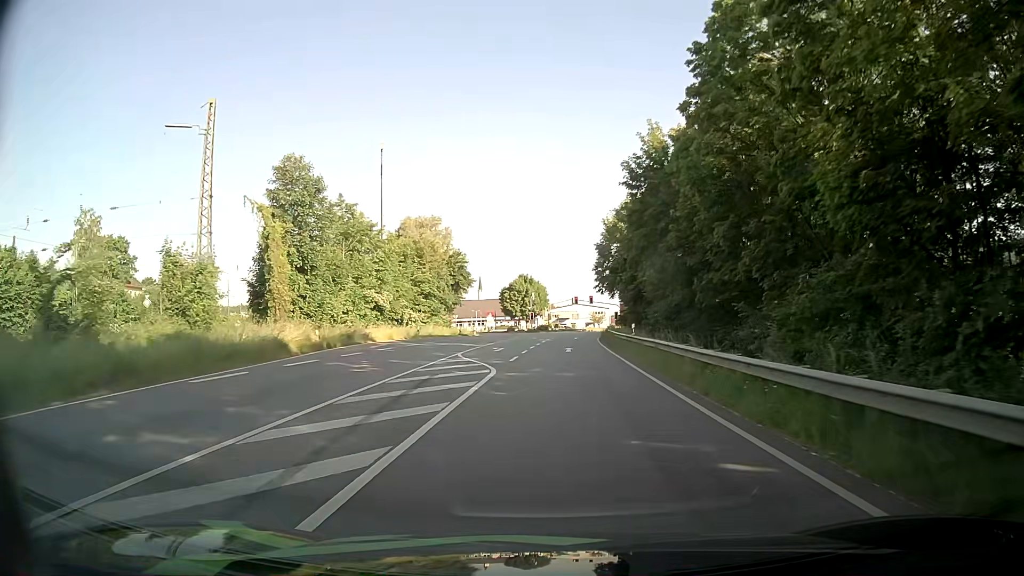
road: primary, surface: asphalt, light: Day
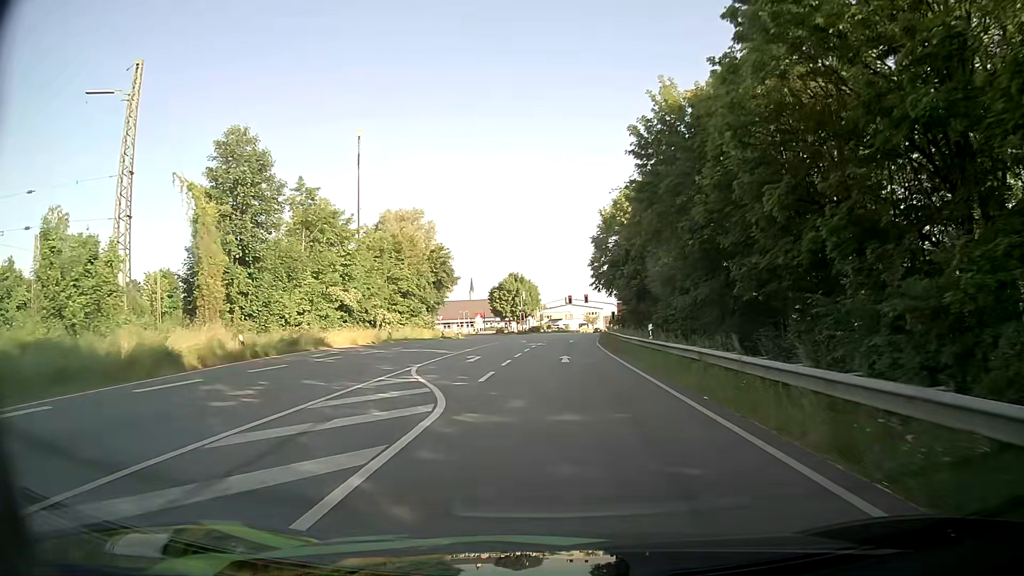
(+0.1, +7.9) m; 0°
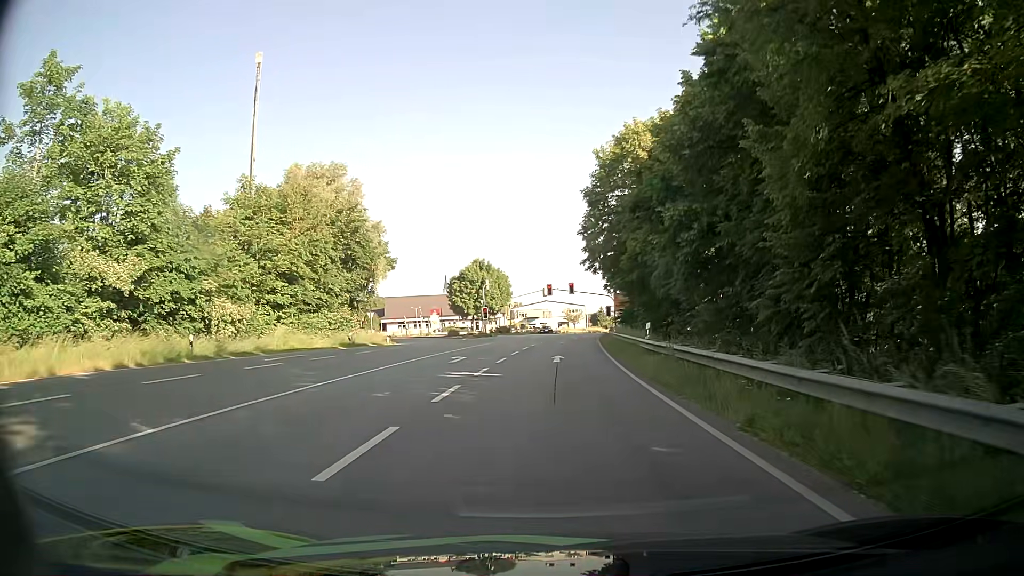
(+0.7, +27.5) m; +2°
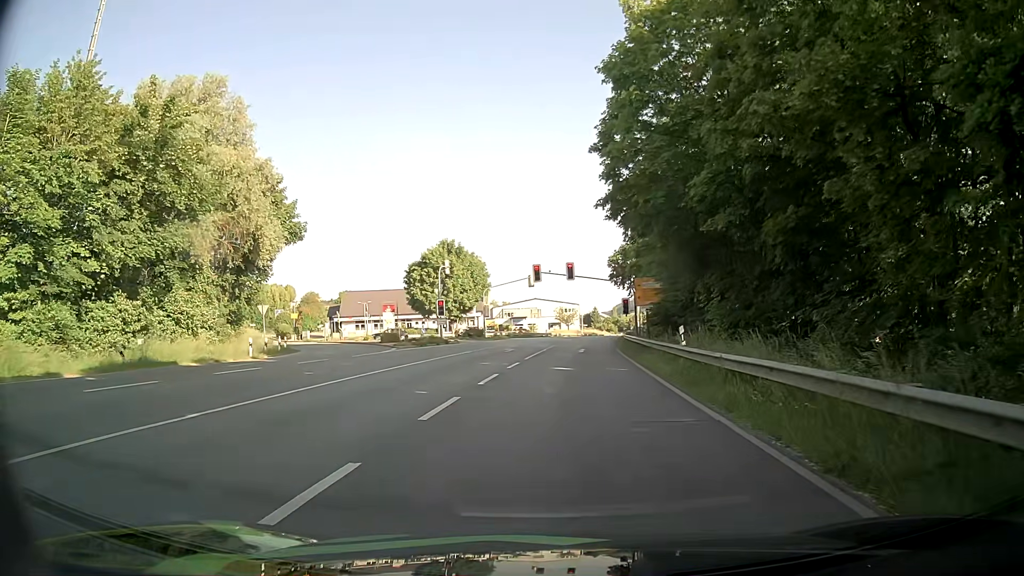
(+0.2, +25.8) m; 0°
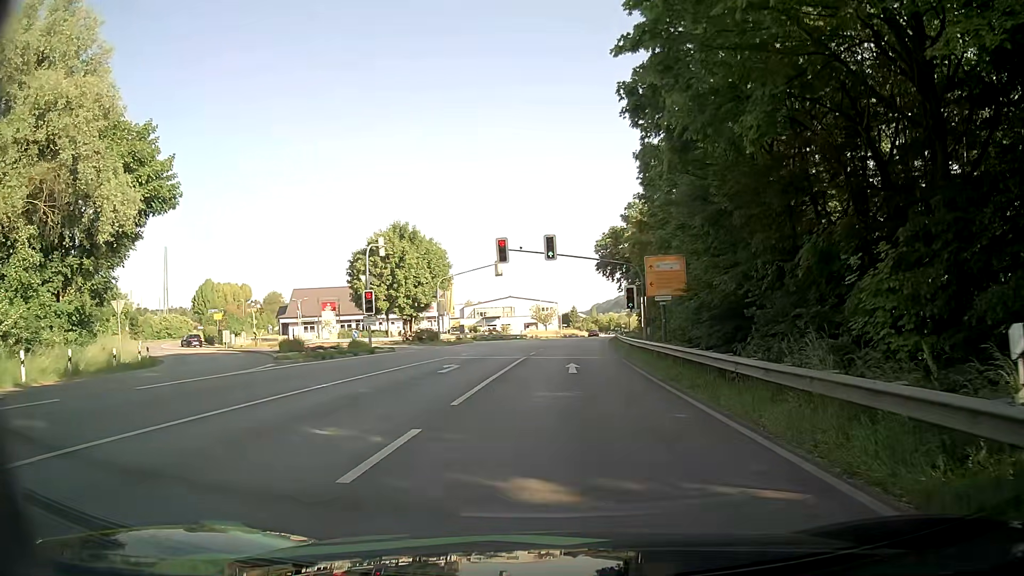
(+0.5, +15.3) m; +4°
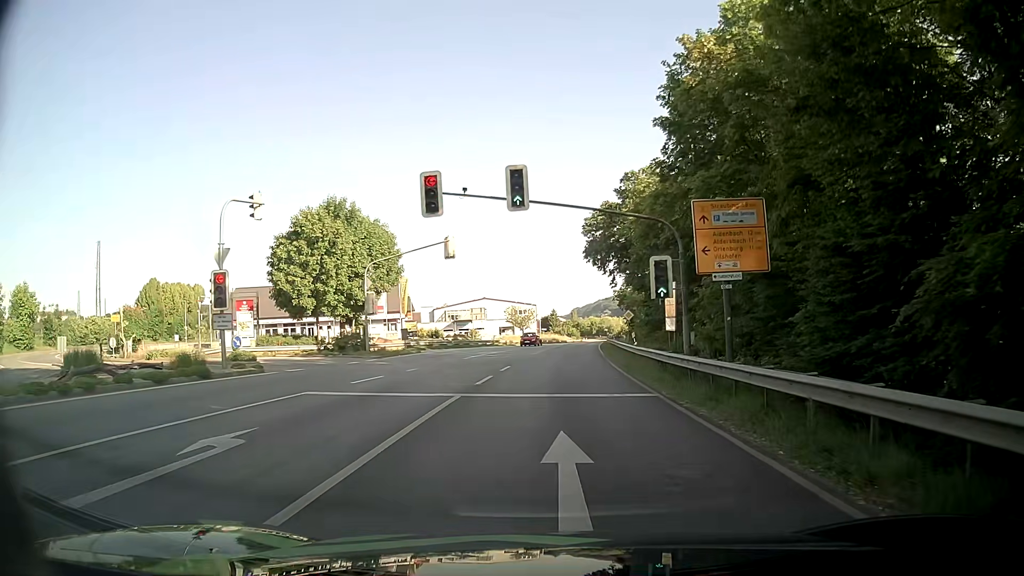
(+0.1, +16.3) m; 0°
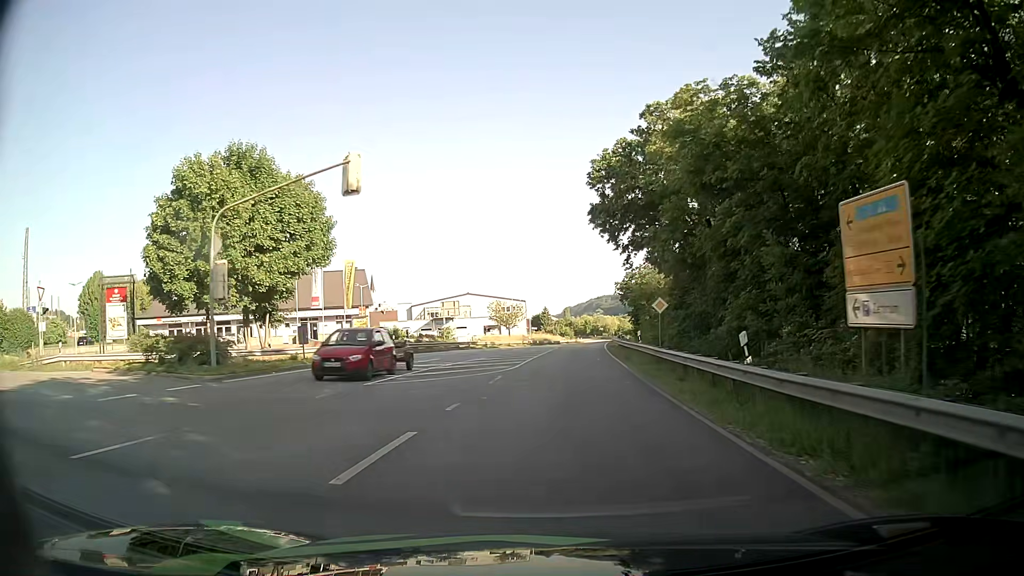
(+0.3, +18.1) m; +1°
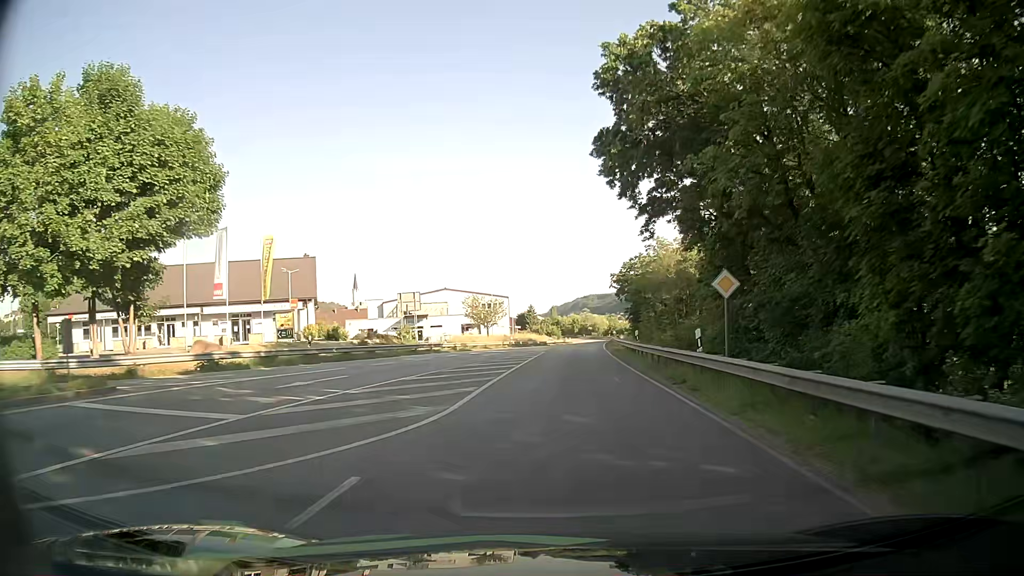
(+0.2, +14.7) m; +1°
(0, +10) (0, +20) (+1, +30) (+1, +40) (+2, +50) (+3, +60) (+3, +70) (+4, +80) (+5, +90) (+6, +100) m
